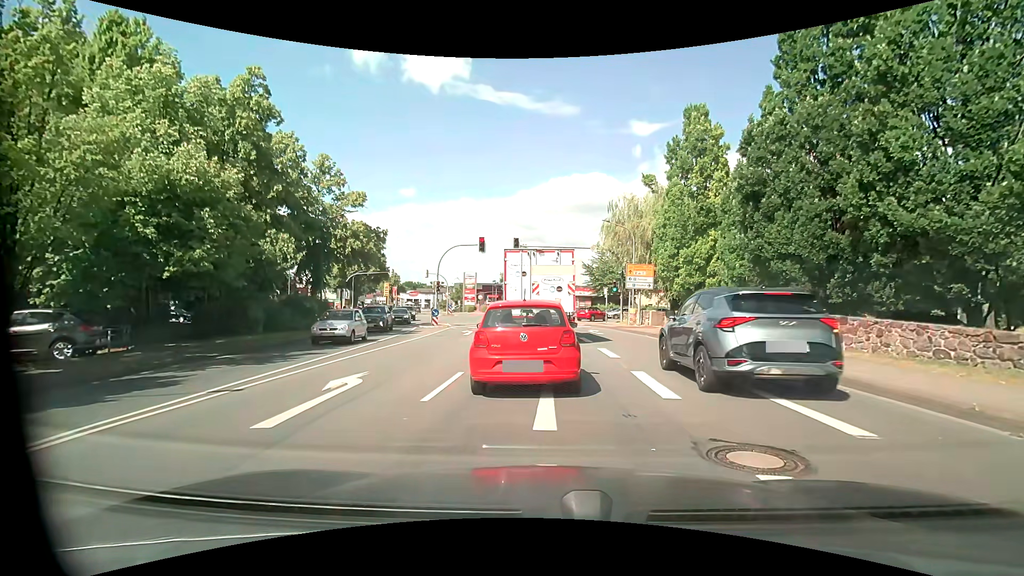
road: primary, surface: asphalt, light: Day
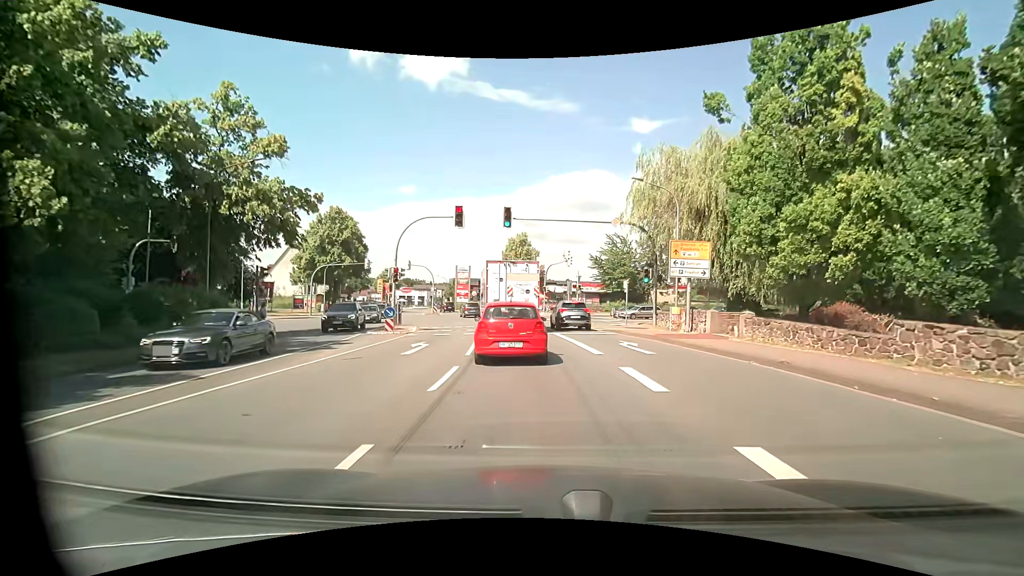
(+0.3, +12.0) m; +1°
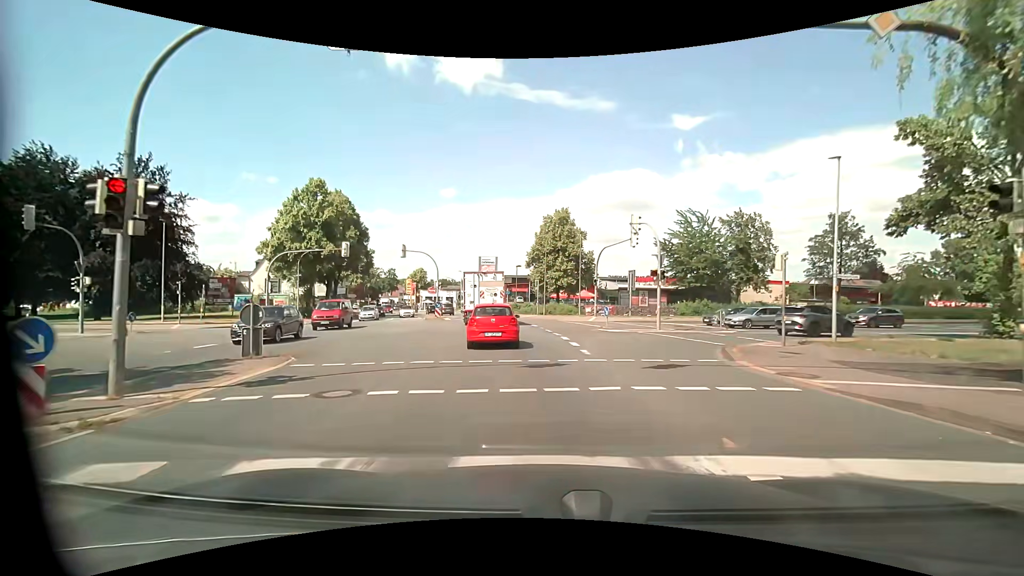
(-0.7, +20.3) m; -5°
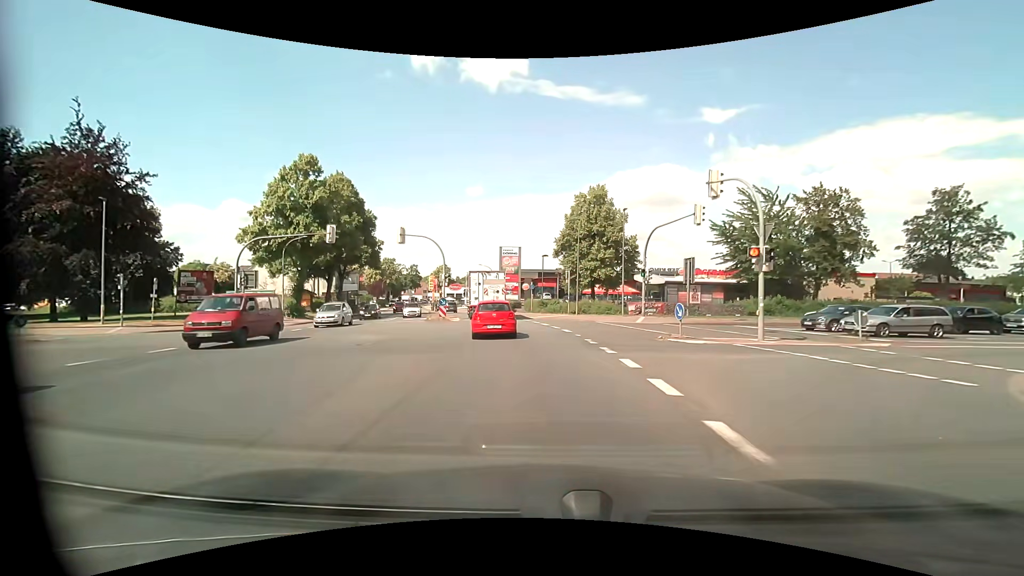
(-0.3, +9.7) m; -3°
(0, +10) (-1, +20) (-3, +30) (-5, +40) (-7, +49) (-10, +59) (-13, +69) (-15, +78) (-18, +88) (-21, +97) m
